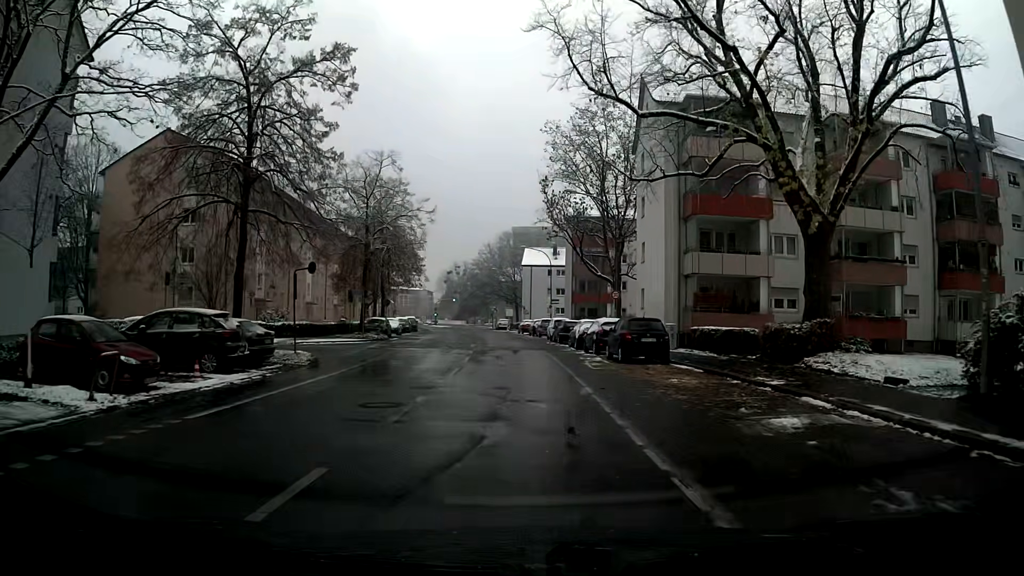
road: residential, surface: asphalt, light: Day
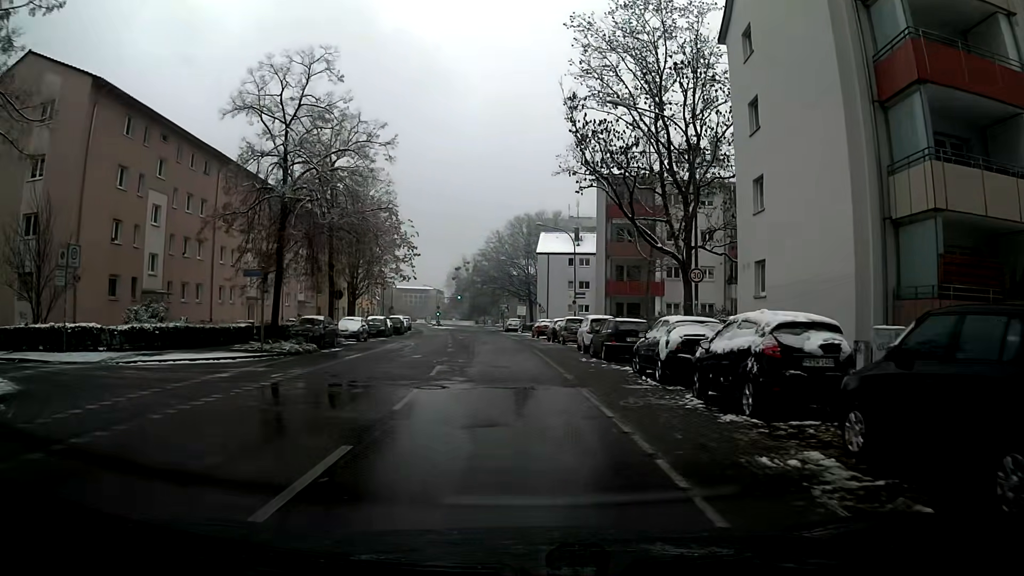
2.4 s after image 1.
(-0.2, +18.3) m; -1°
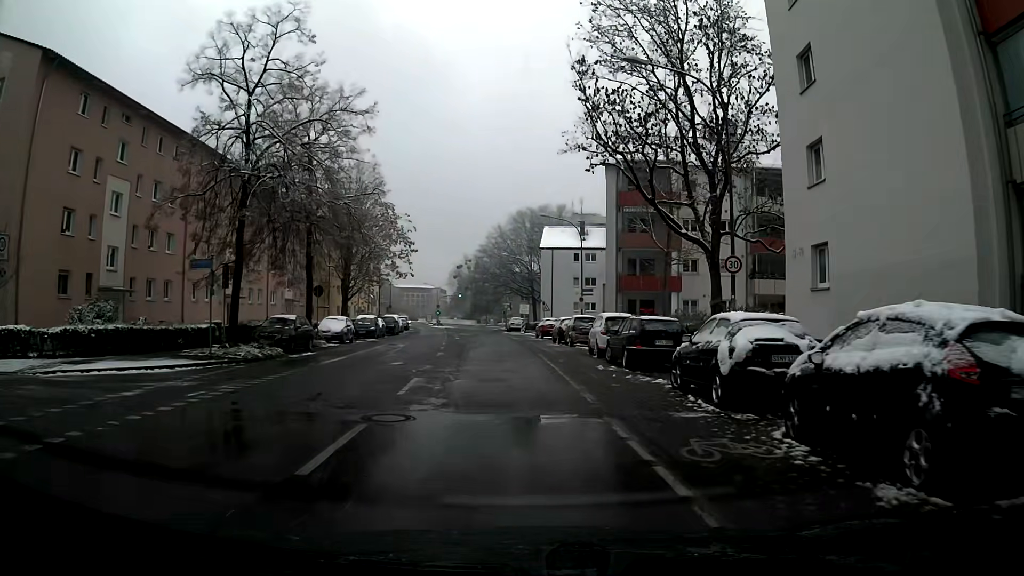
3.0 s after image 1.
(0.0, +4.4) m; 0°
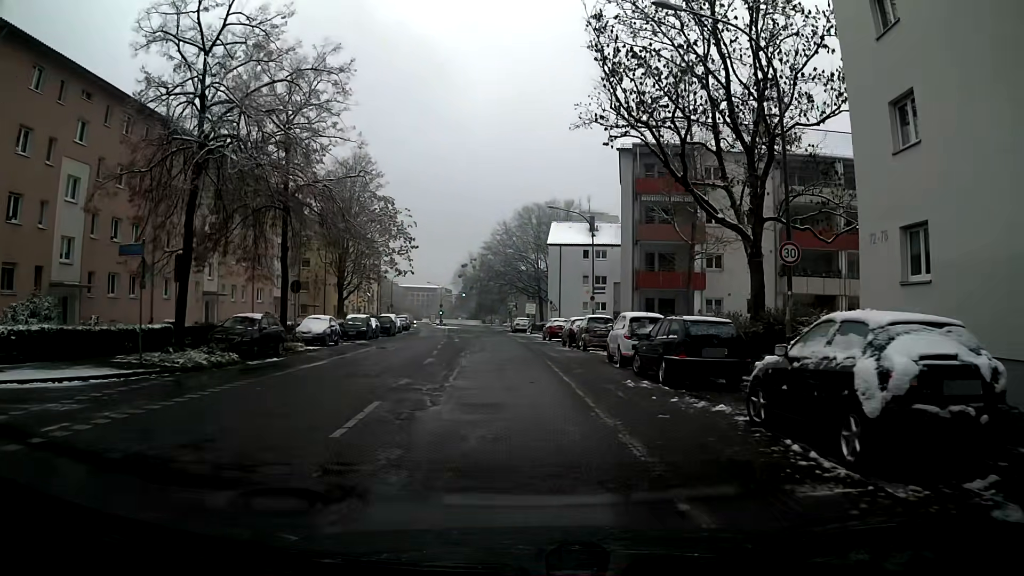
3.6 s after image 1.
(0.0, +4.4) m; -1°
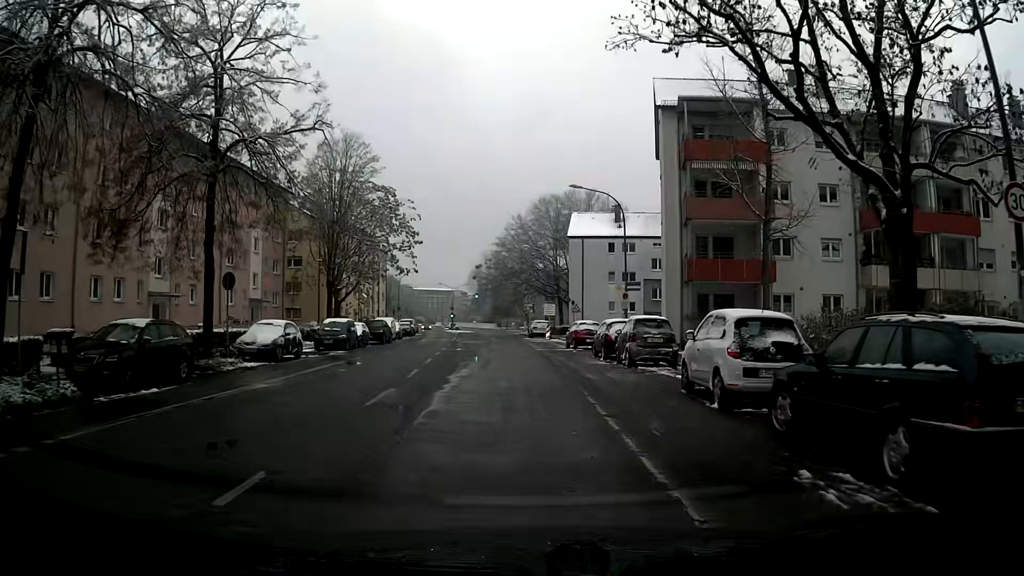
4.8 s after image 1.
(-0.1, +8.8) m; -1°
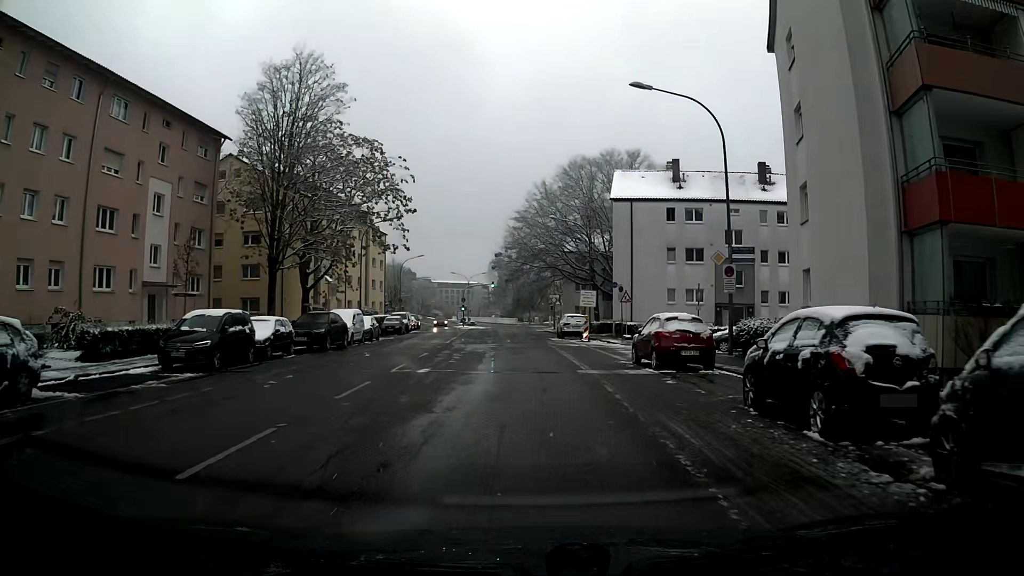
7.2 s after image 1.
(-0.2, +17.7) m; -1°
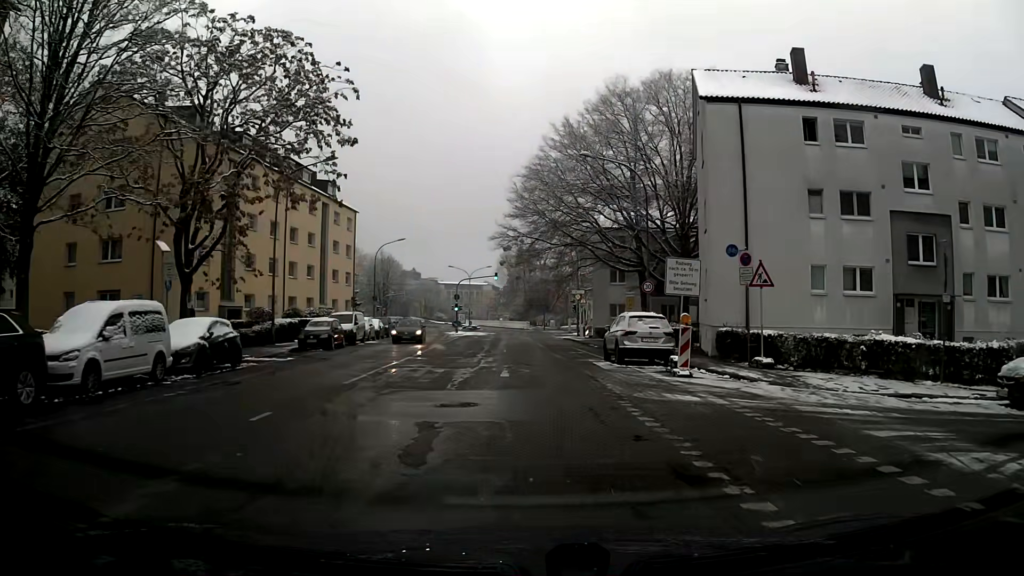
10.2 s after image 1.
(-0.2, +22.8) m; 0°
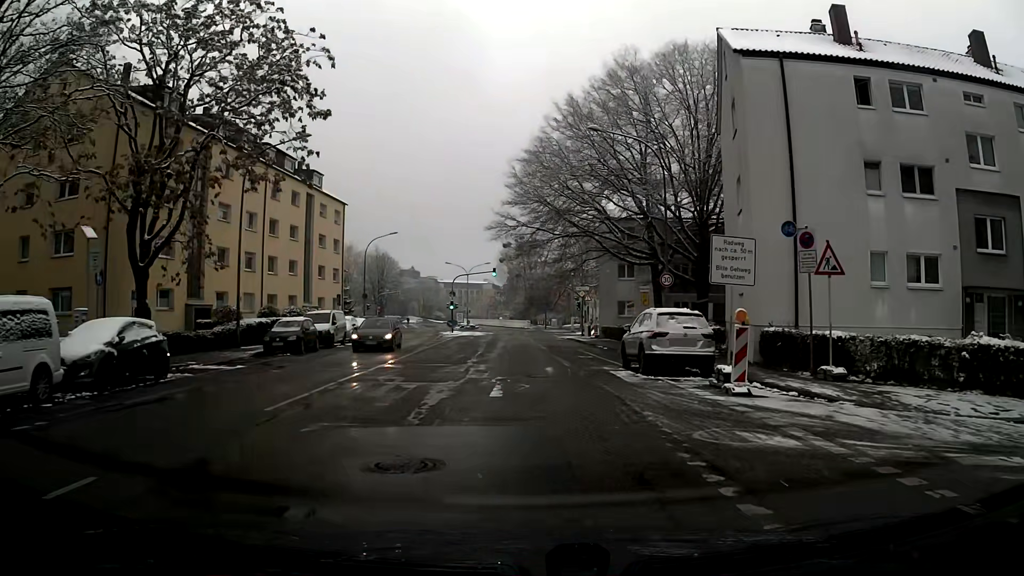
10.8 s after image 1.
(0.0, +4.6) m; -1°
